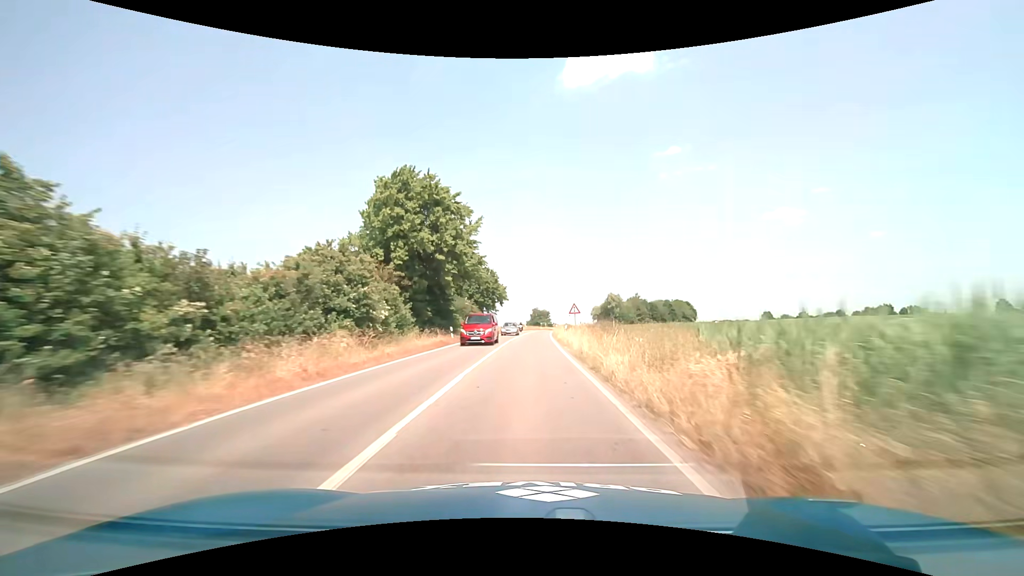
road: secondary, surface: asphalt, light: Day
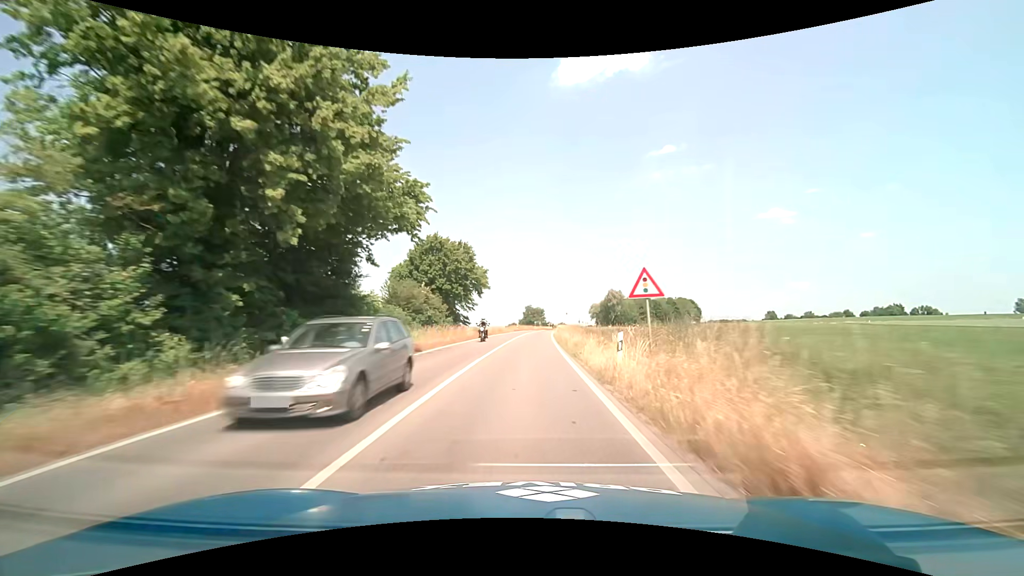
(+0.2, +22.8) m; +1°
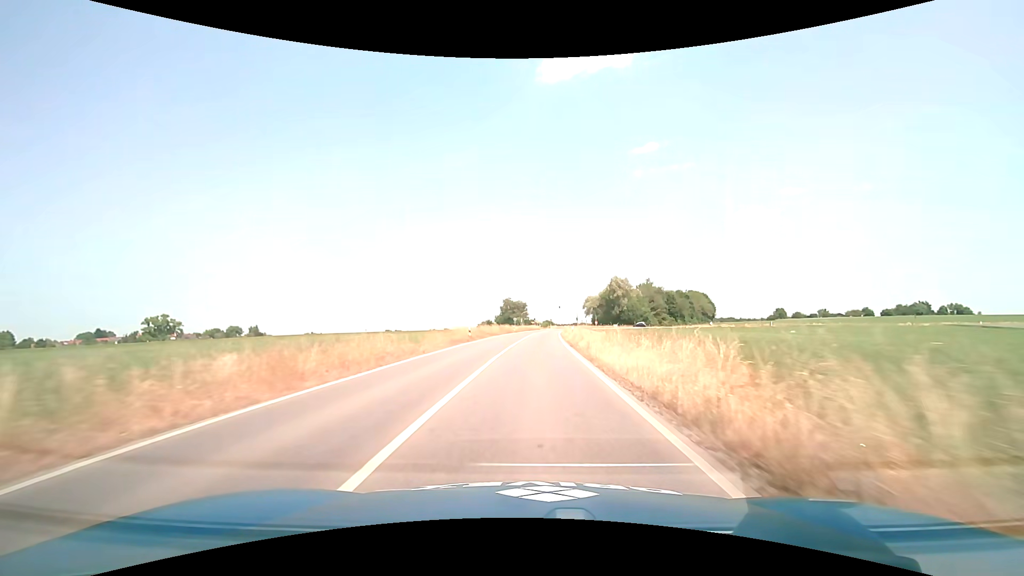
(+0.7, +54.1) m; +2°
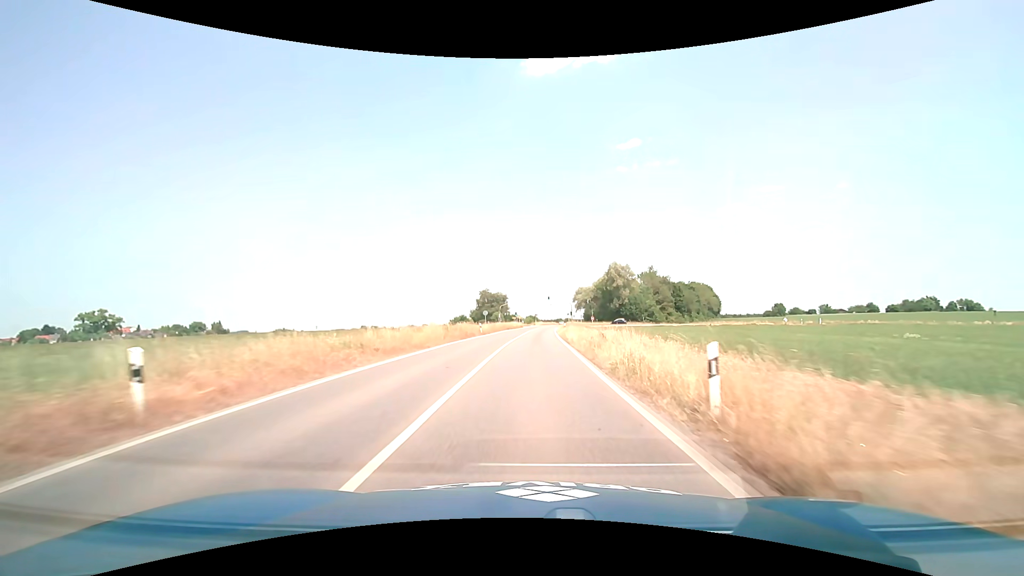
(+0.5, +31.2) m; +2°
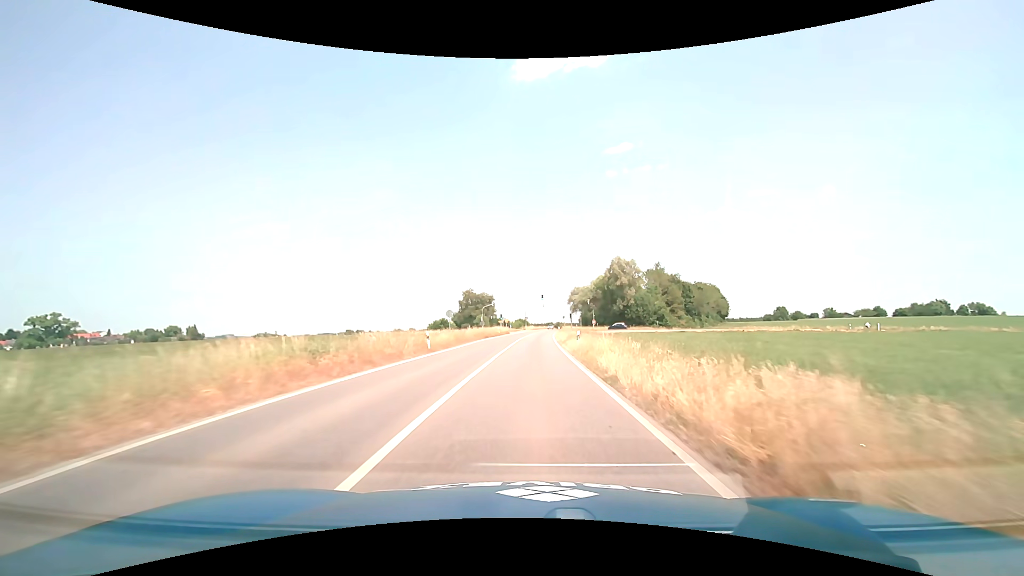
(+0.2, +20.7) m; +1°
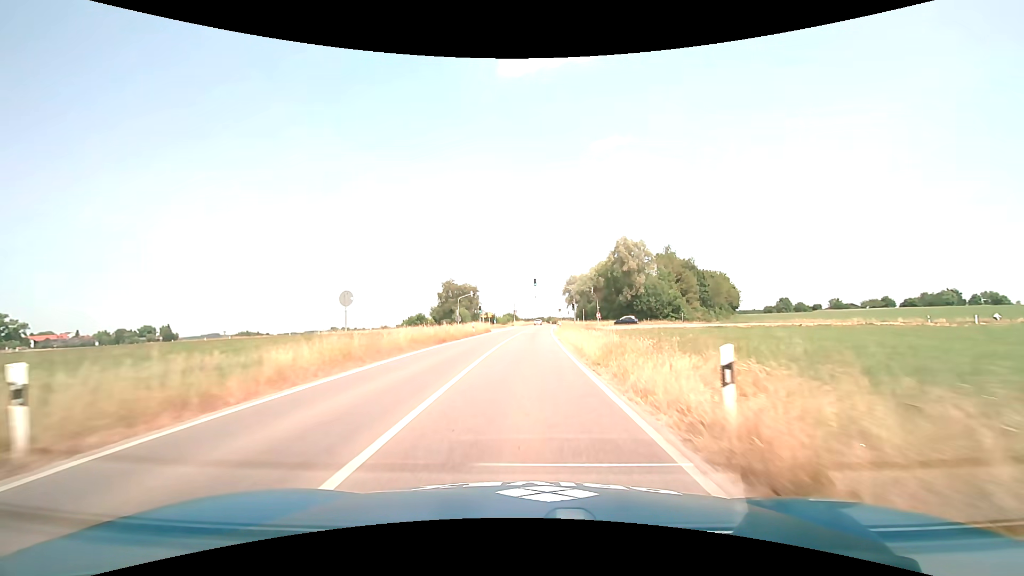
(+0.2, +20.6) m; +1°
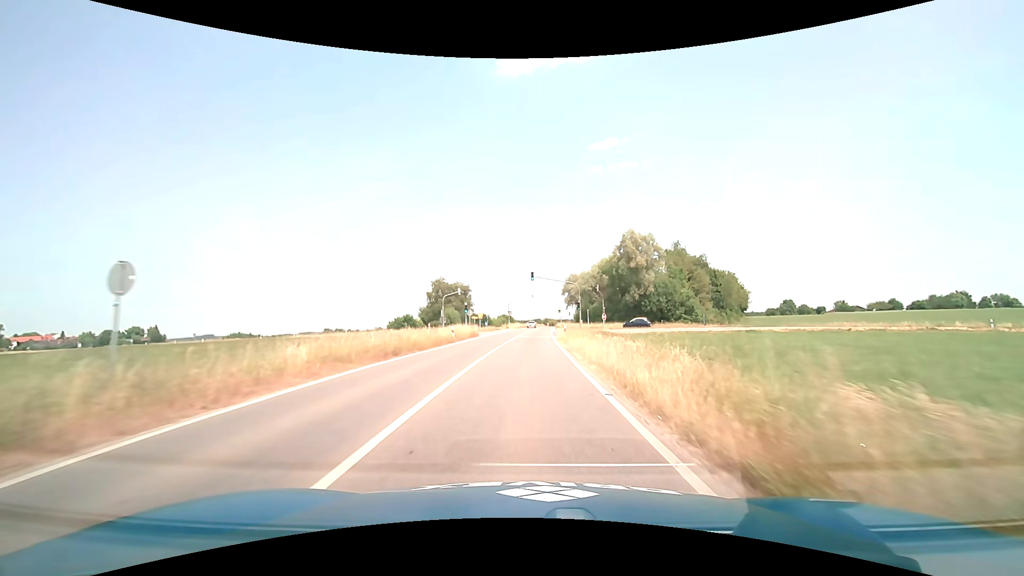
(0.0, +10.3) m; 0°
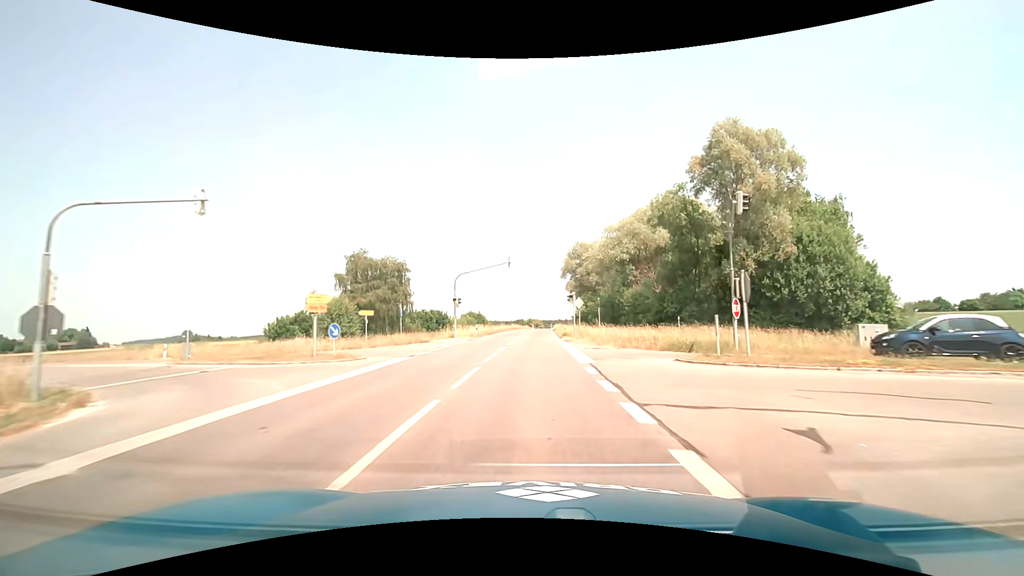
(+0.8, +51.5) m; +2°
(0, +10) (0, +20) (0, +30) (+1, +40) (+1, +50) (+1, +60) (+2, +70) (+2, +80) (+2, +90) (+3, +100) m
